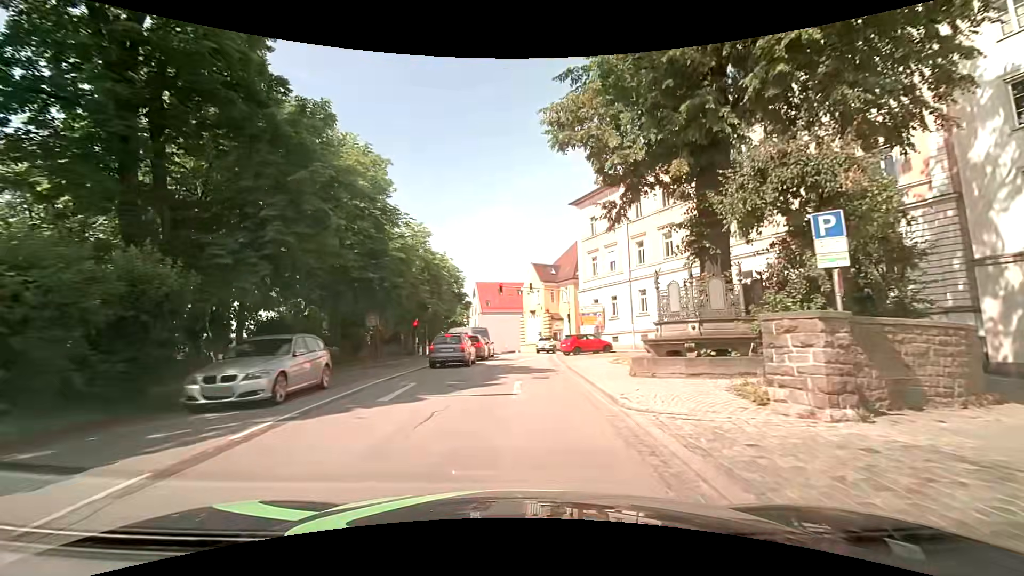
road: primary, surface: asphalt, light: Day
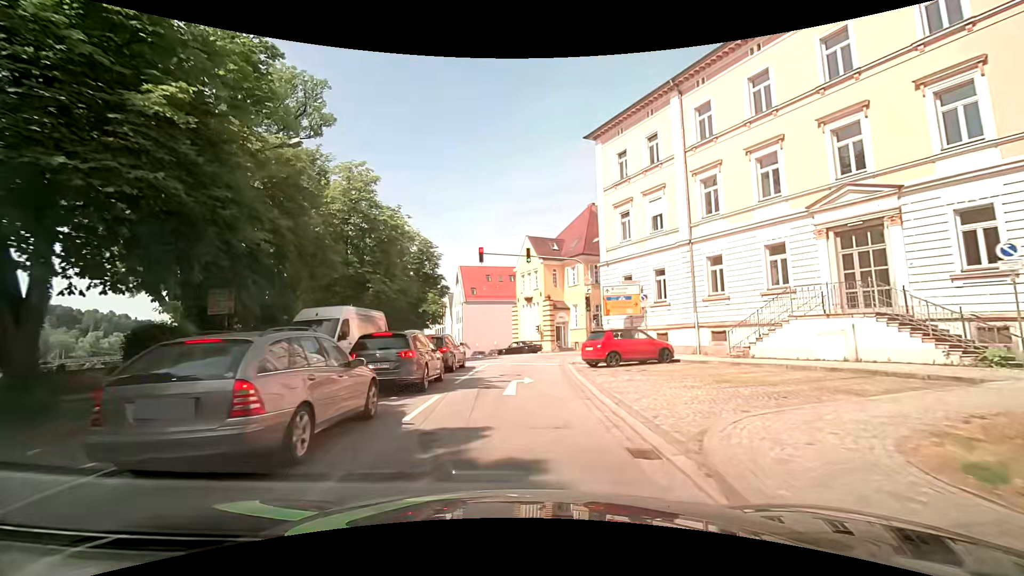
(-0.3, +16.0) m; 0°
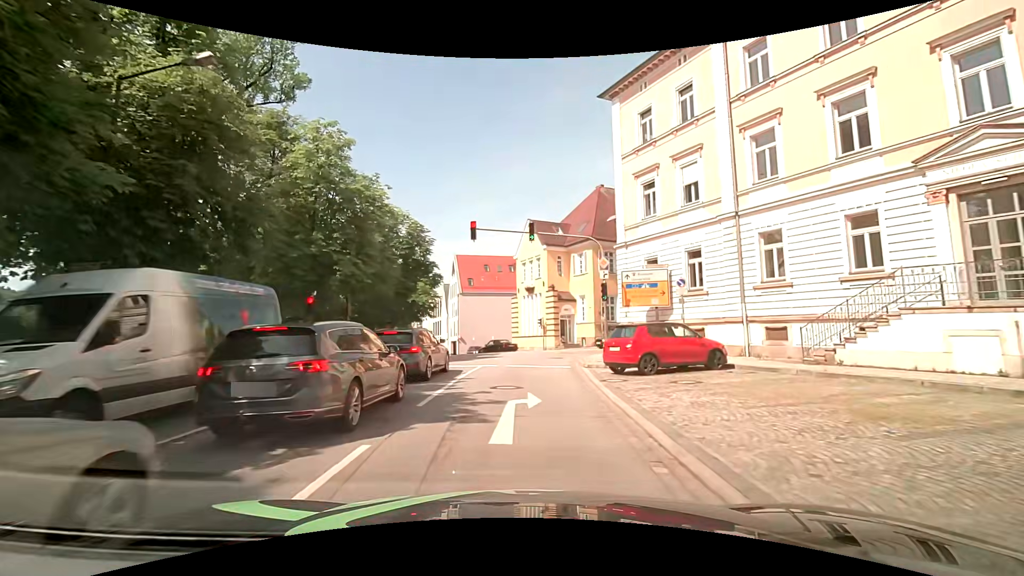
(-0.1, +5.2) m; -1°
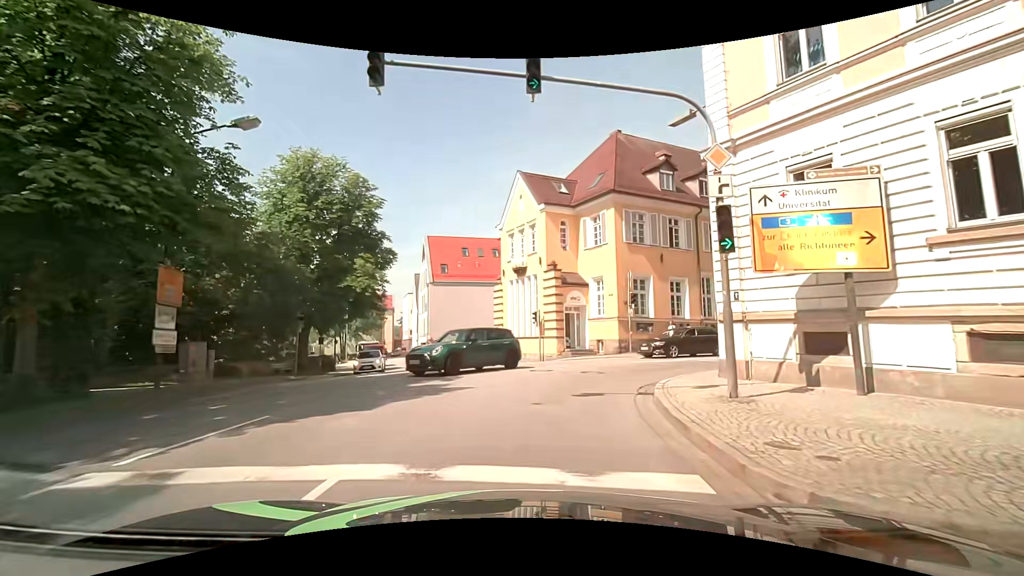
(0.0, +14.1) m; +1°
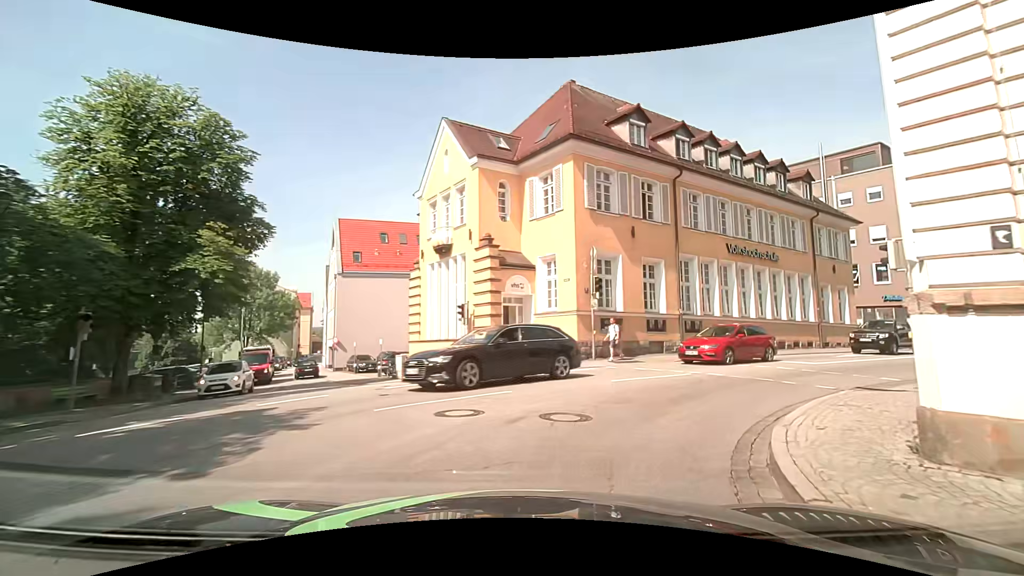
(+0.5, +8.1) m; +8°
